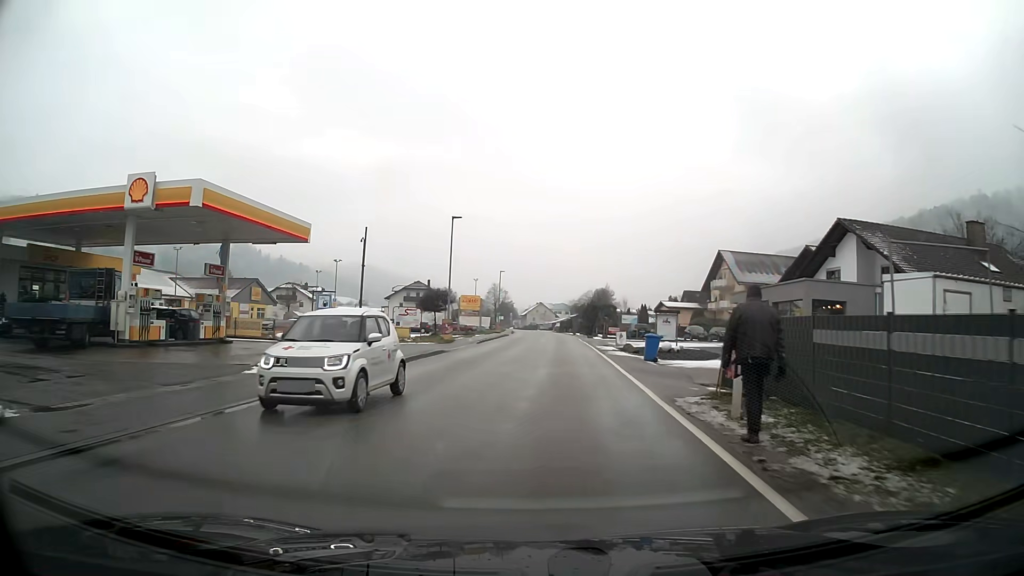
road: primary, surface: asphalt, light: Day
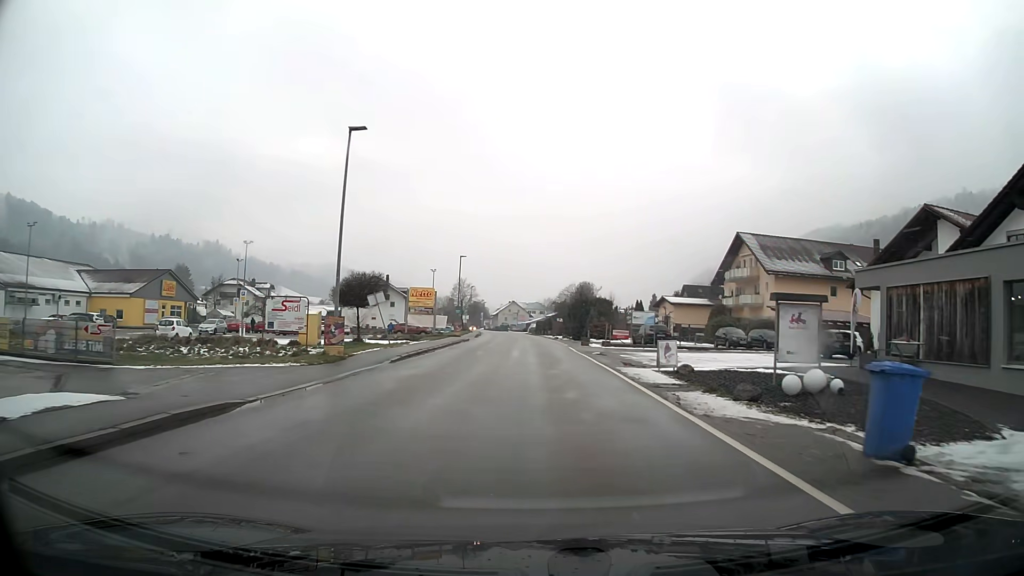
(+0.4, +20.1) m; +2°
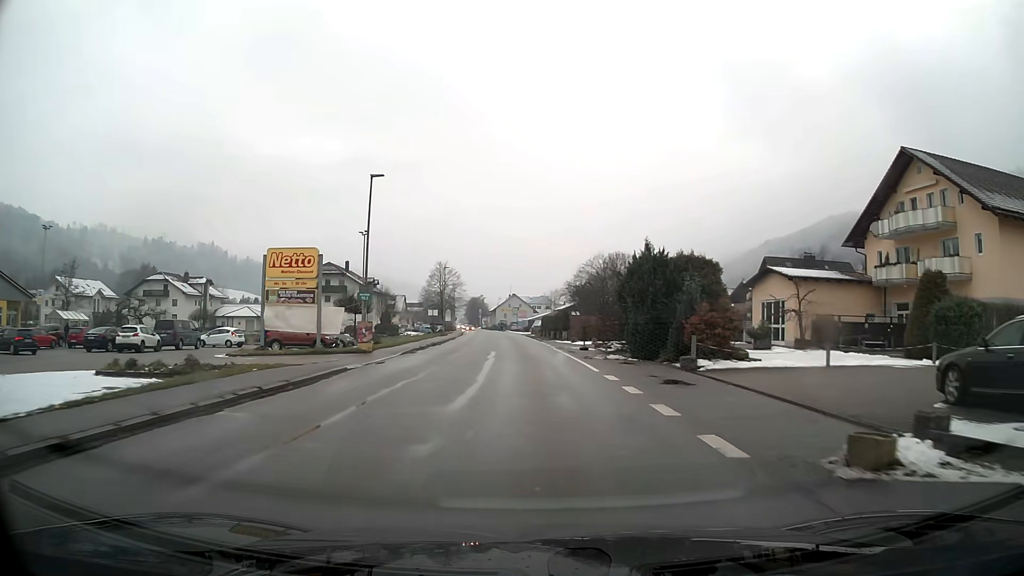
(+0.1, +37.1) m; -1°
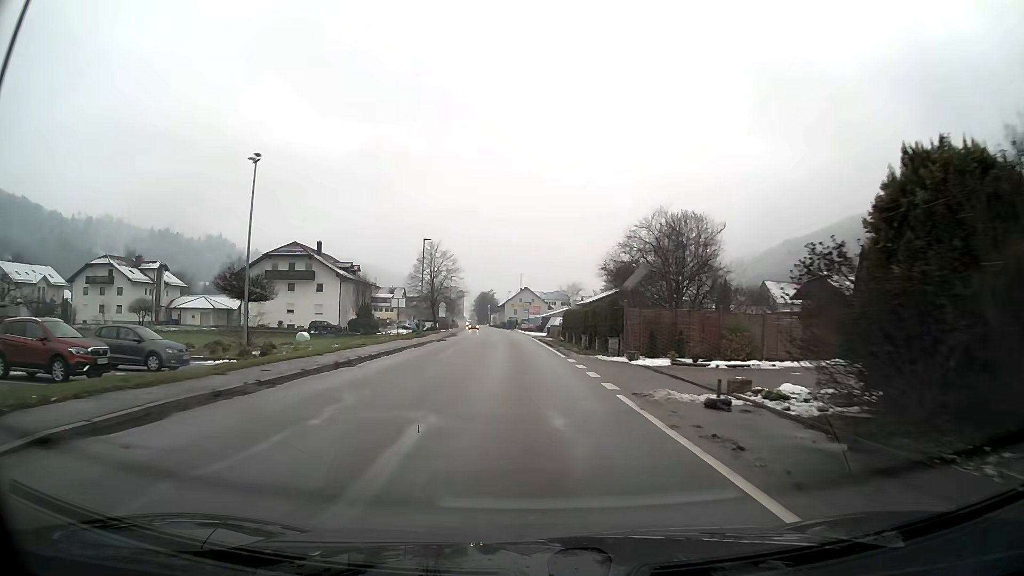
(-0.3, +23.5) m; -1°
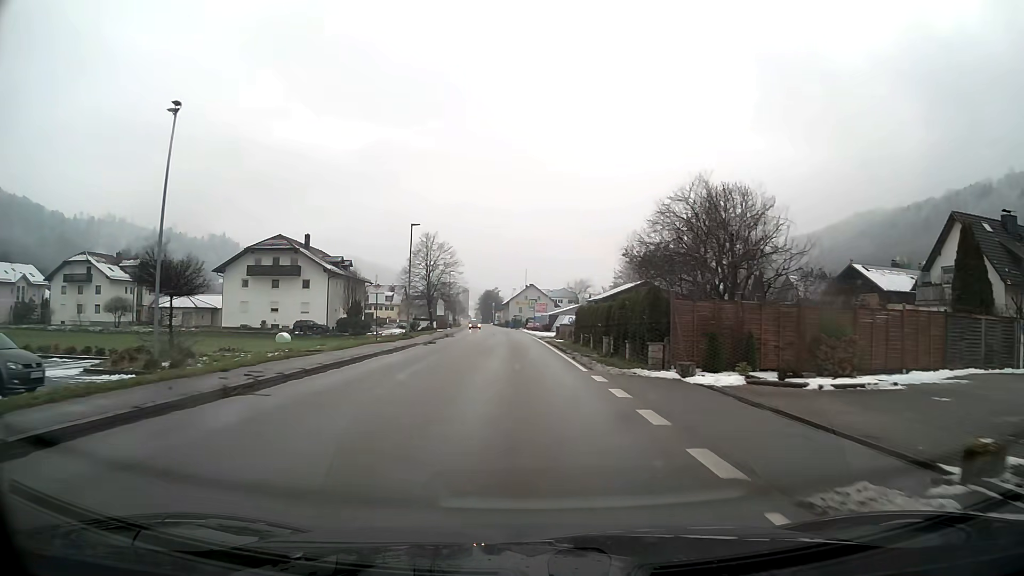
(0.0, +7.8) m; 0°
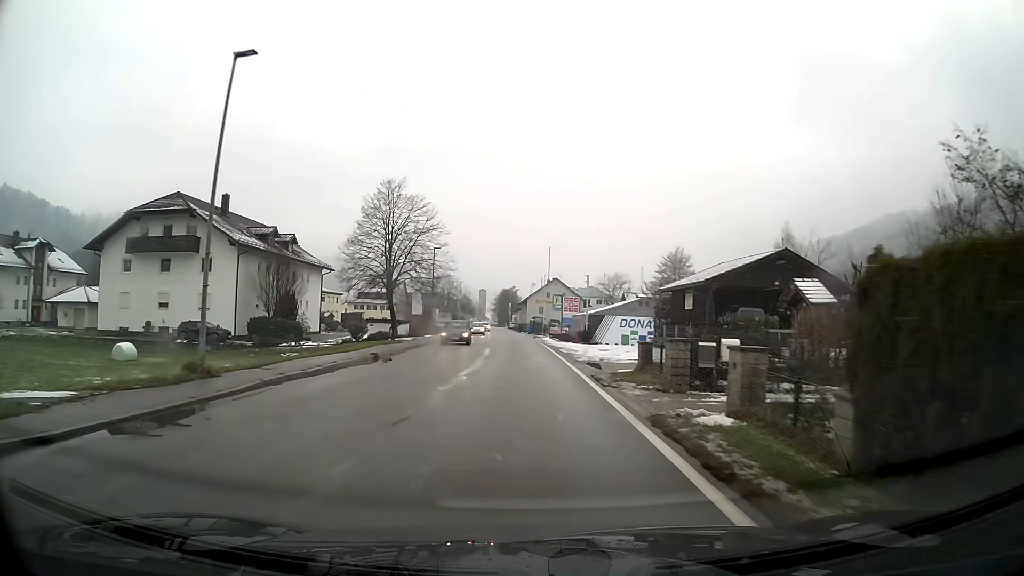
(-0.5, +31.2) m; -2°
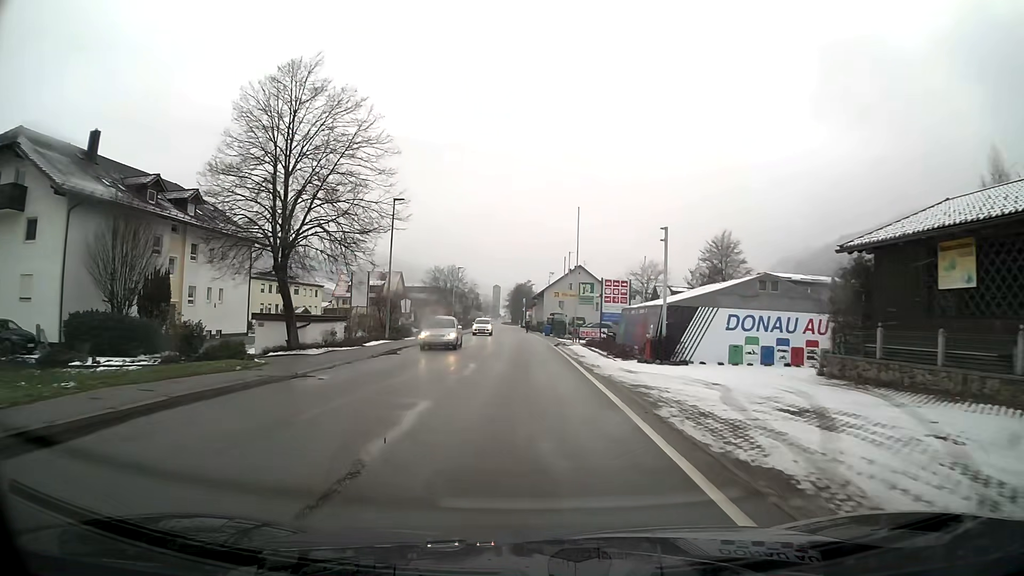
(-0.2, +23.4) m; -1°
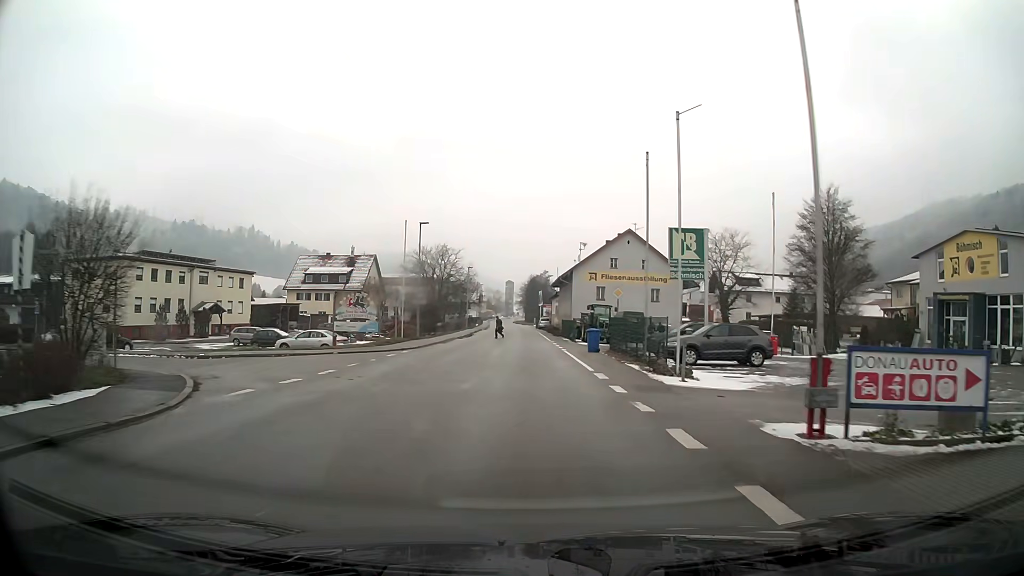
(-0.5, +37.0) m; -1°
(0, +10) (0, +20) (0, +30) (0, +40) (-1, +50) (-1, +60) (-1, +70) (-1, +80) (-2, +90) (-2, +100) m
